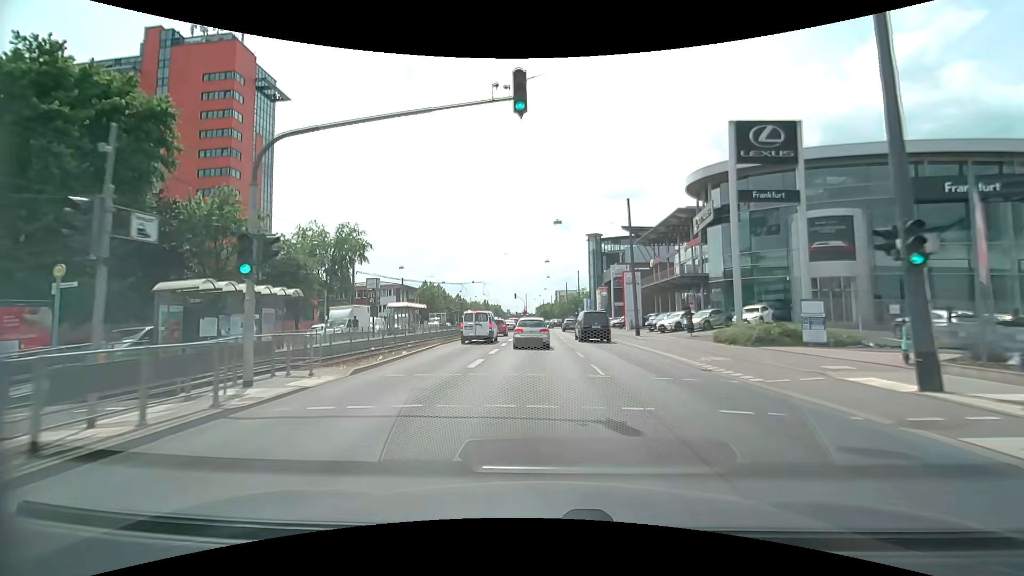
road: primary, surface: asphalt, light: Day
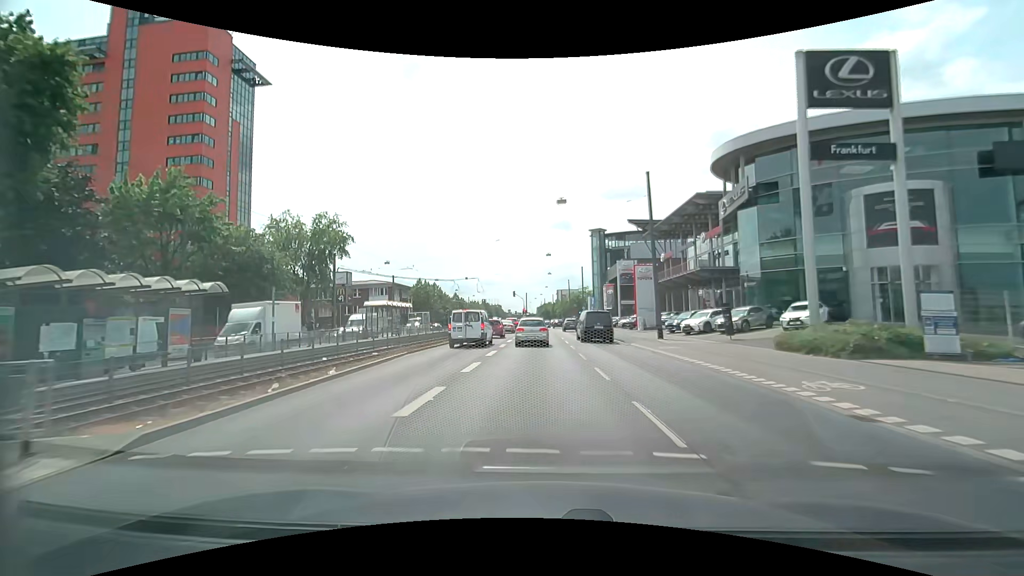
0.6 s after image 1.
(0.0, +7.1) m; 0°
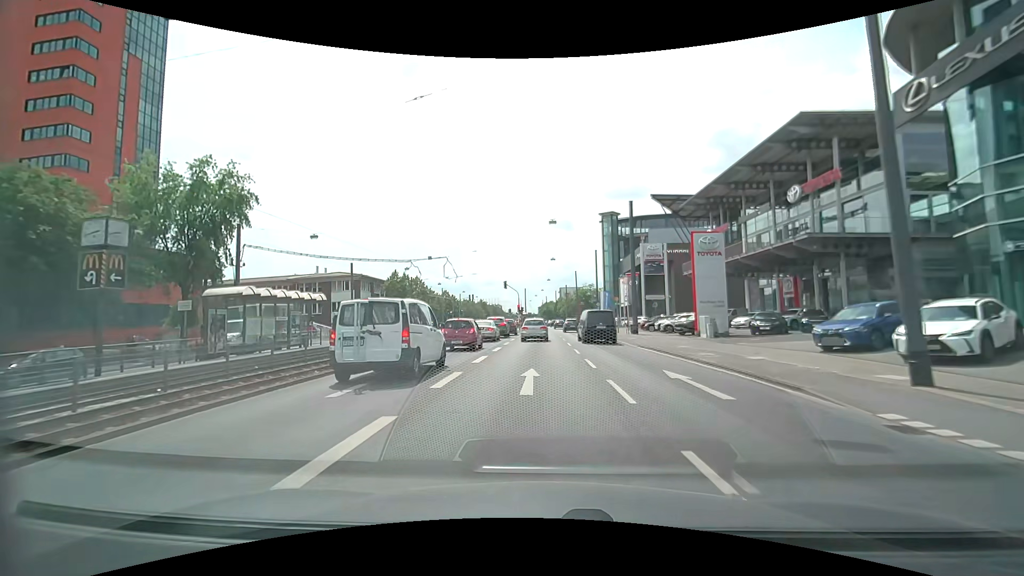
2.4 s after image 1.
(-0.1, +21.4) m; 0°
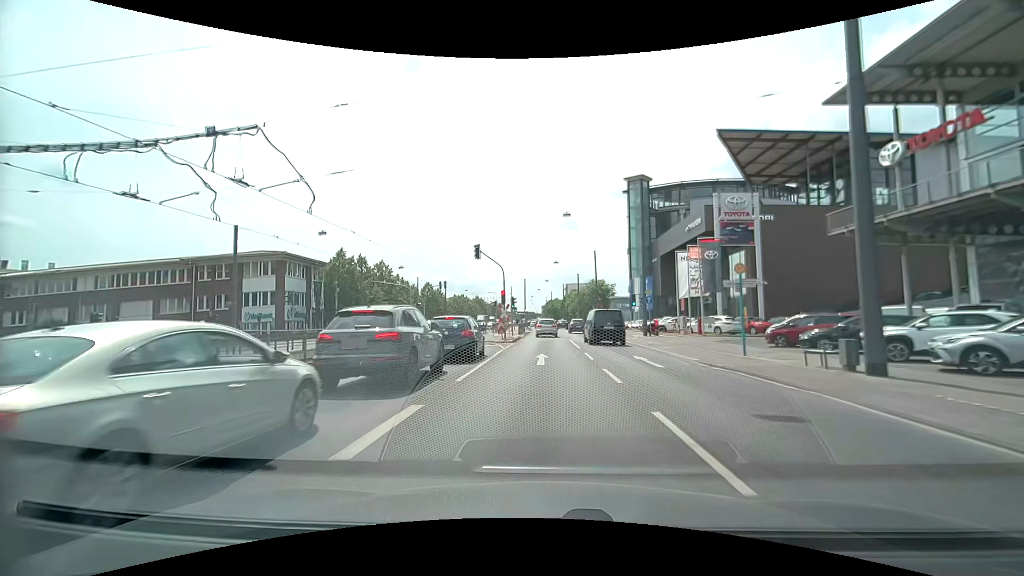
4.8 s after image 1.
(-0.3, +29.2) m; -1°
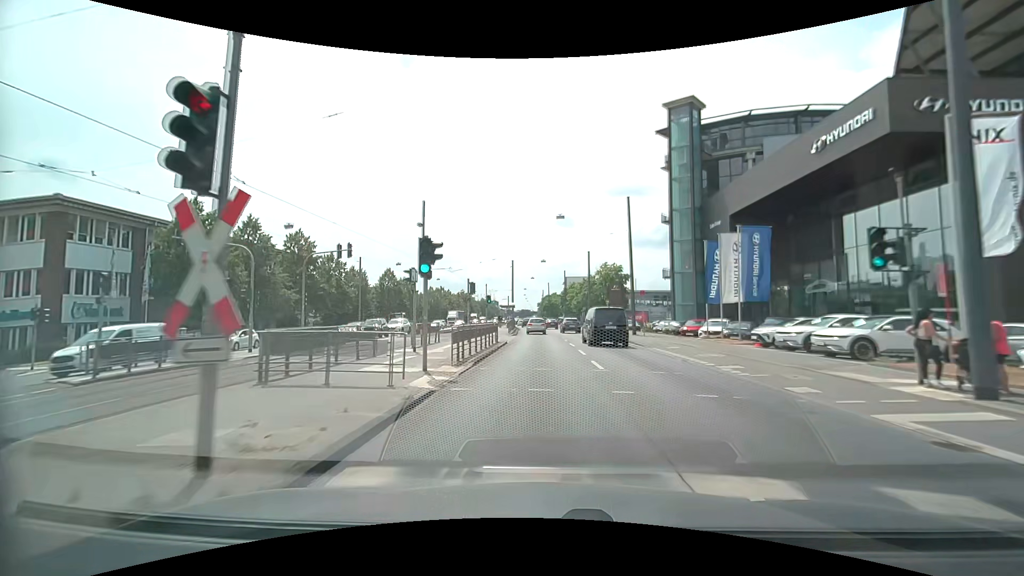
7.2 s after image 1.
(+0.2, +29.8) m; 0°
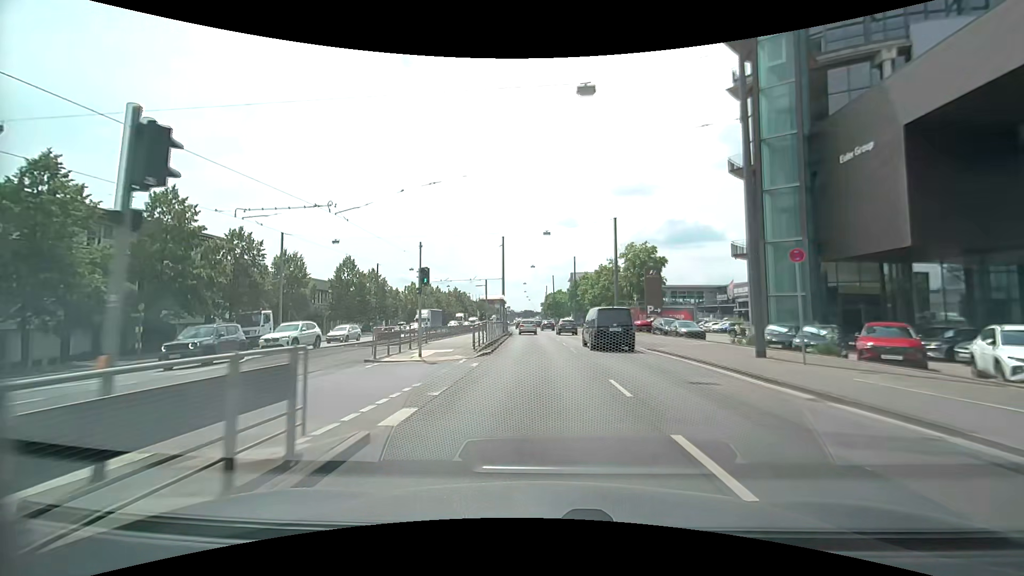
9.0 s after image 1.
(+0.1, +22.1) m; 0°
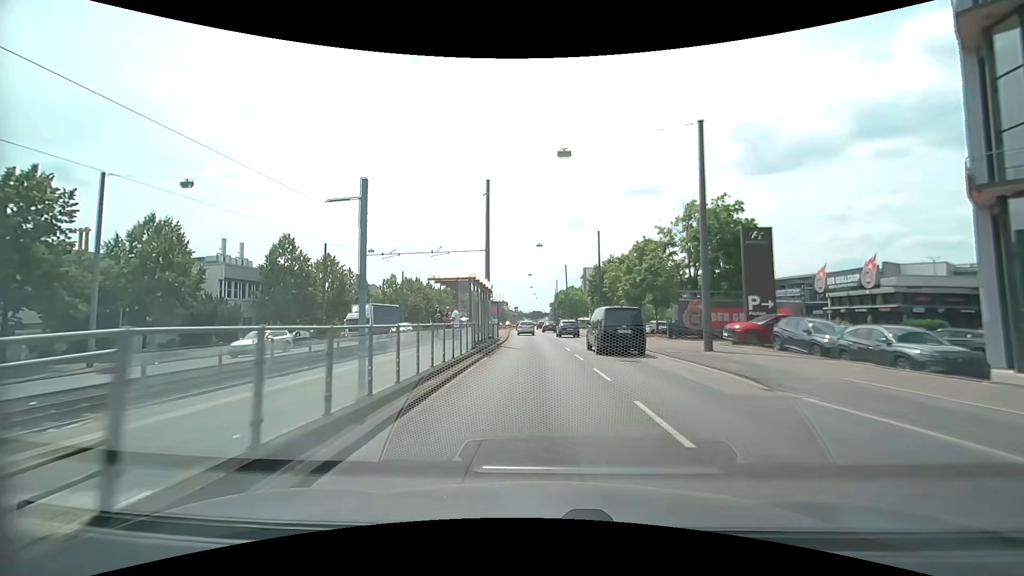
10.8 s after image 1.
(-0.1, +21.5) m; -1°
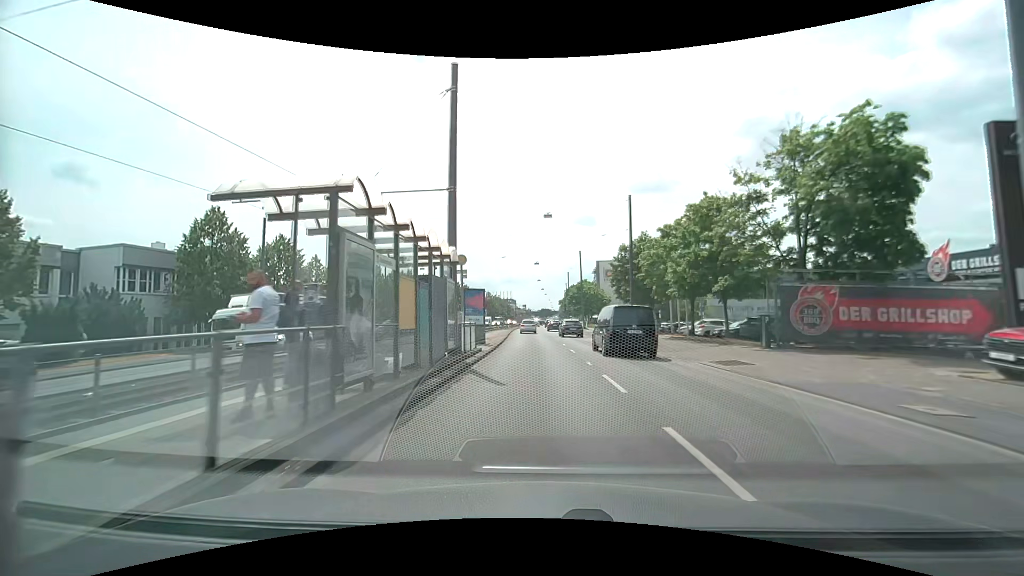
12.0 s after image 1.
(-0.1, +14.1) m; -1°
(0, +10) (0, +20) (-1, +30) (-1, +40) (-1, +50) (-2, +60) (-2, +70) (-2, +80) (-2, +90) (-2, +100) m
